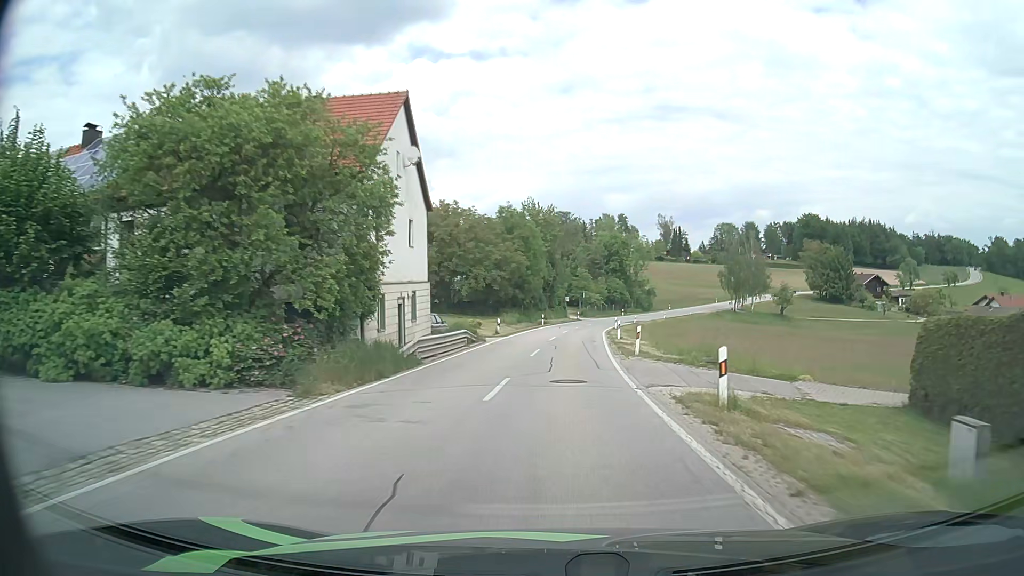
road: secondary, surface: asphalt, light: Day
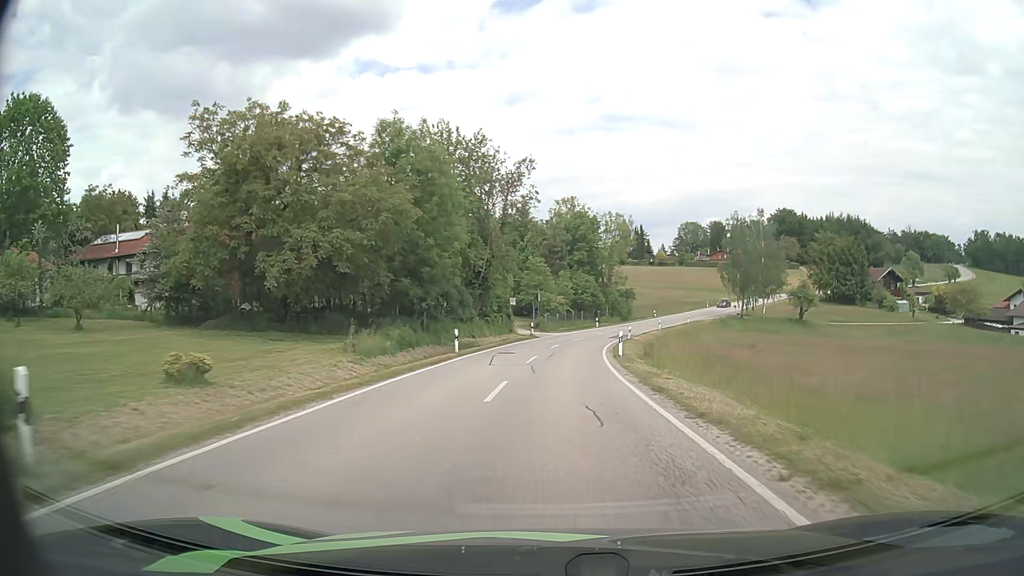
(+1.2, +35.3) m; +4°
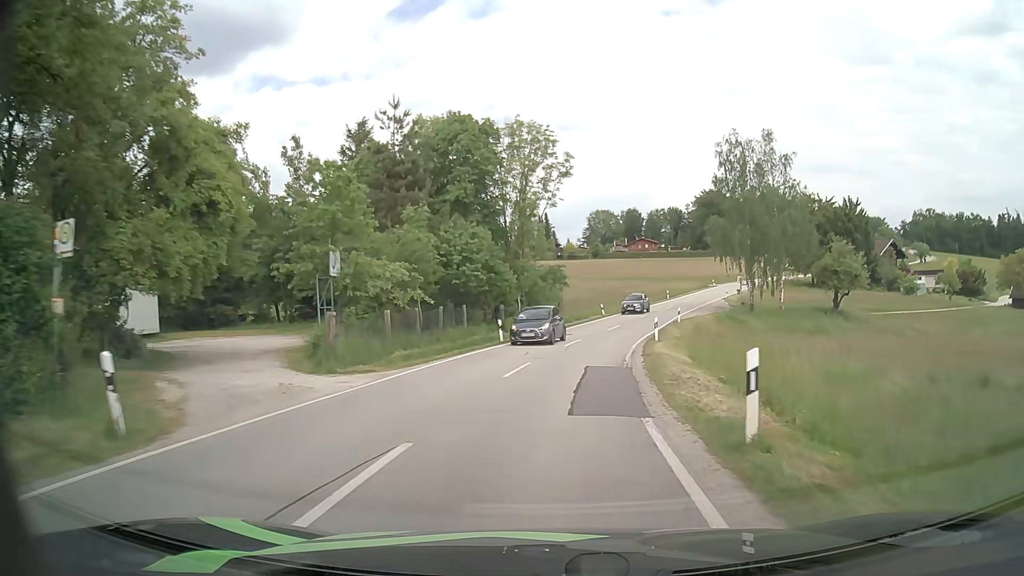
(+2.8, +43.1) m; +9°
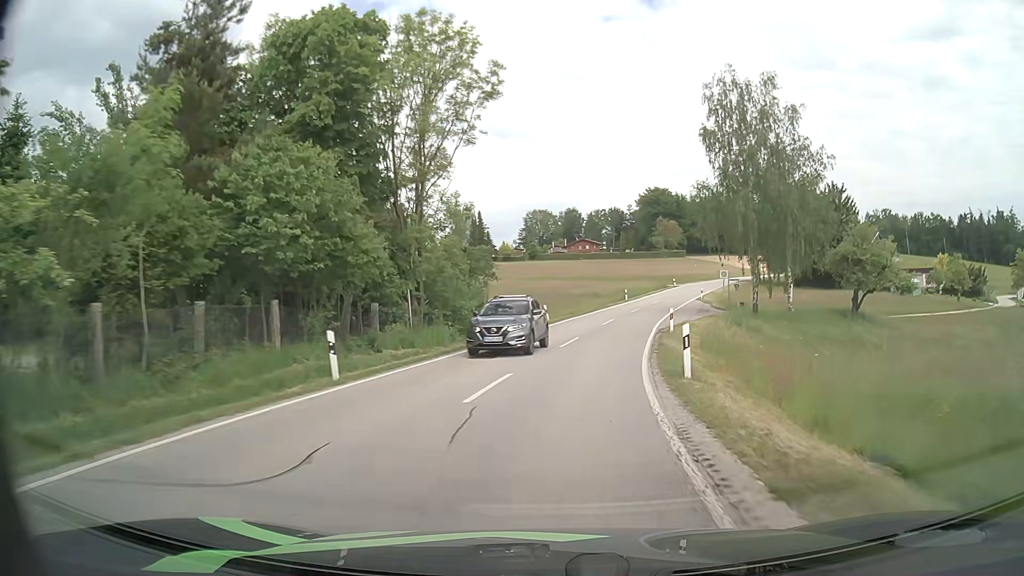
(+0.8, +16.9) m; +5°
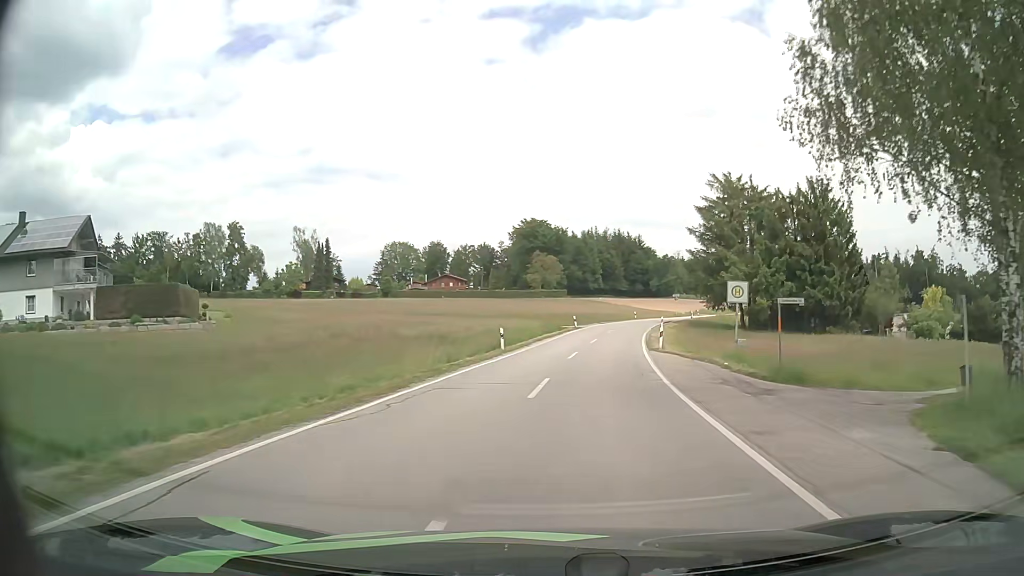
(+3.1, +32.7) m; +11°
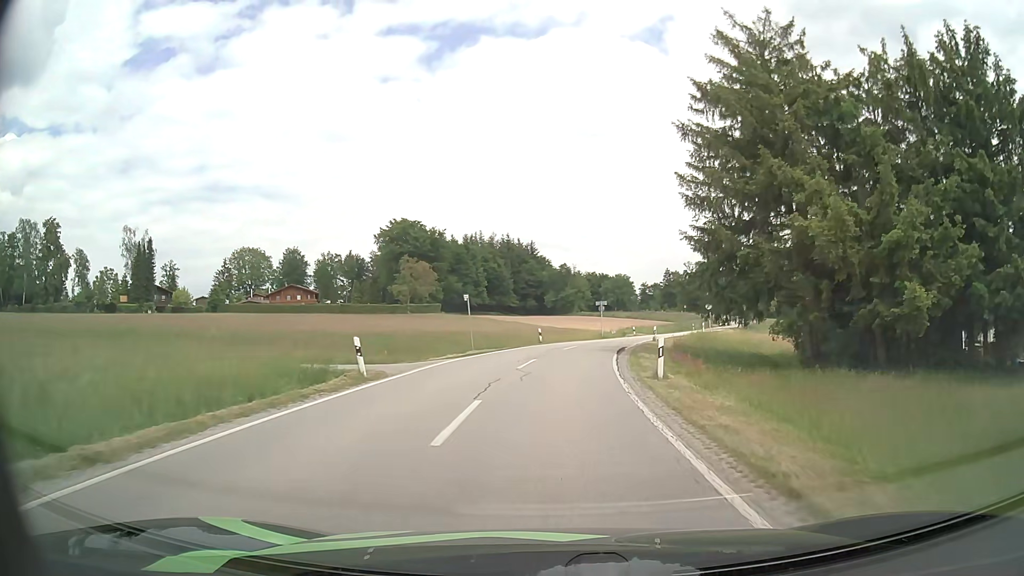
(+4.0, +40.1) m; +10°
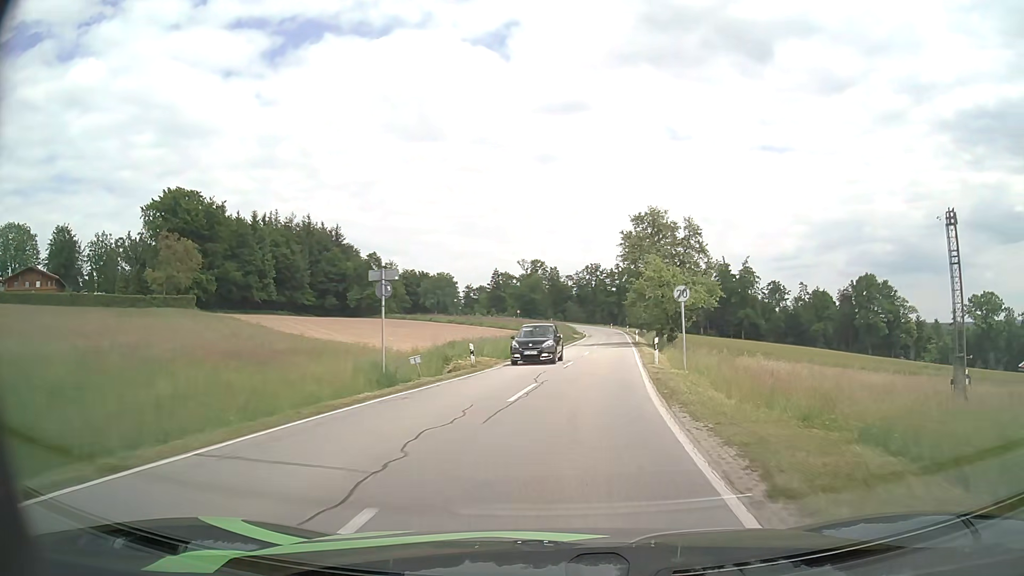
(+3.9, +41.8) m; +14°
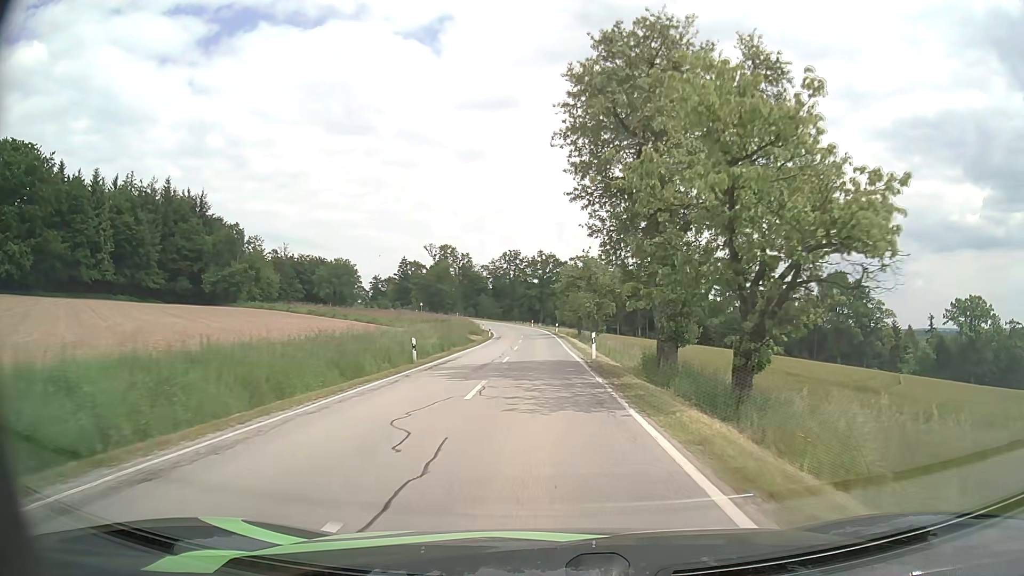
(+3.7, +36.2) m; +8°
(0, +10) (0, +20) (0, +30) (0, +40) (0, +50) (-1, +60) (-1, +70) (-2, +80) (-3, +90) (-5, +100) m
